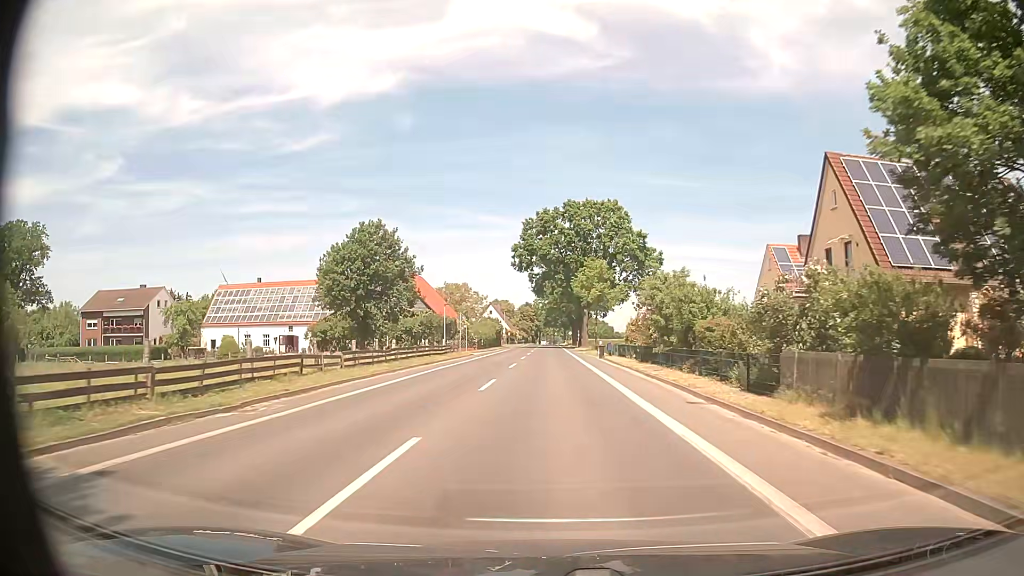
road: tertiary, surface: asphalt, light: Day
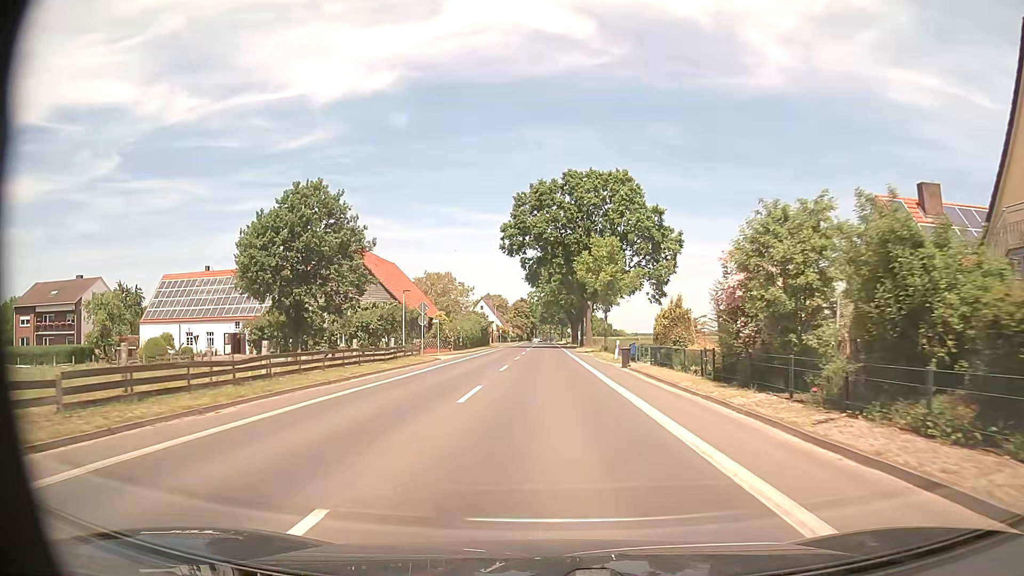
(+0.2, +15.8) m; +1°
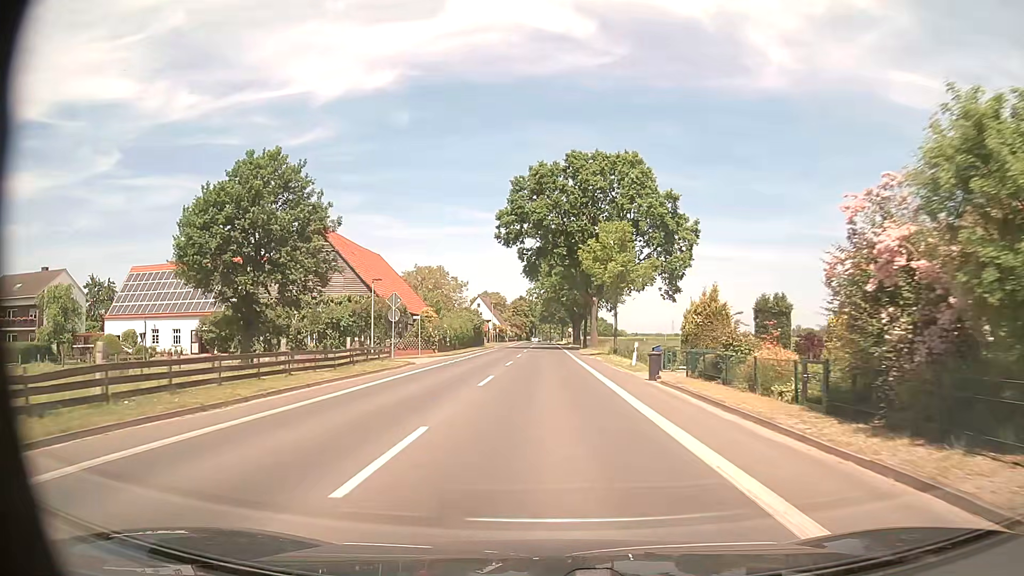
(0.0, +7.9) m; 0°
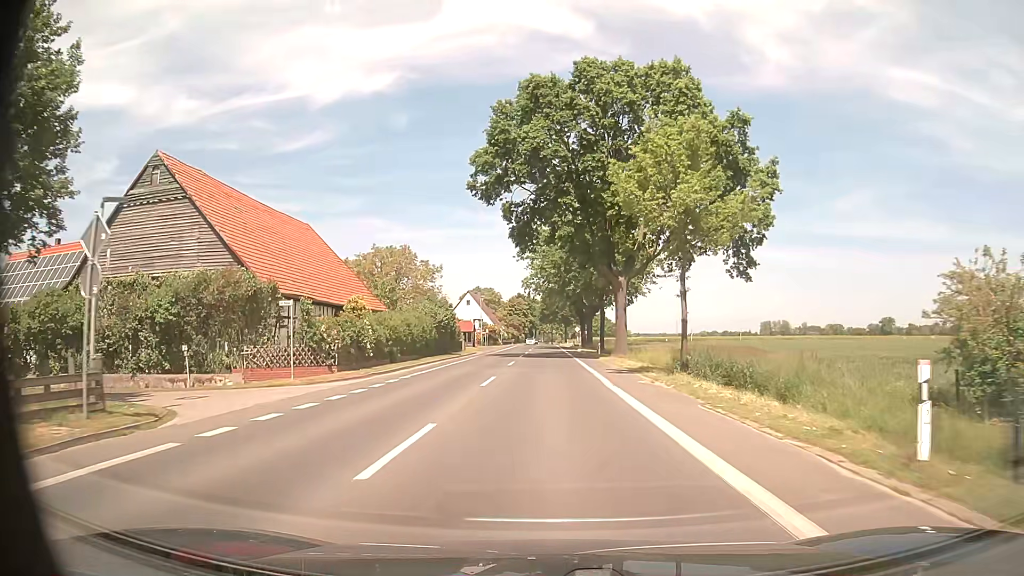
(-0.1, +23.8) m; 0°
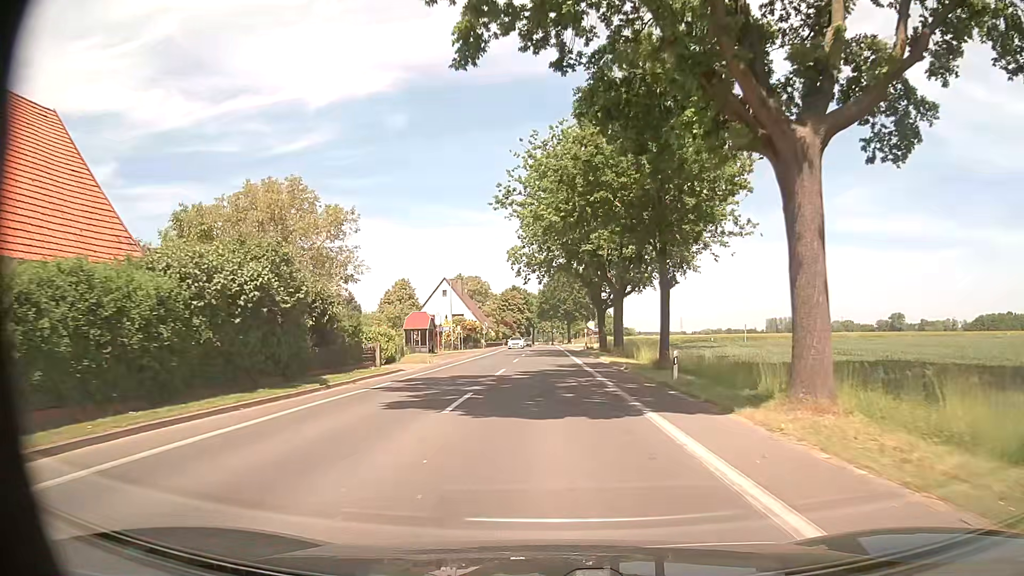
(0.0, +31.8) m; 0°
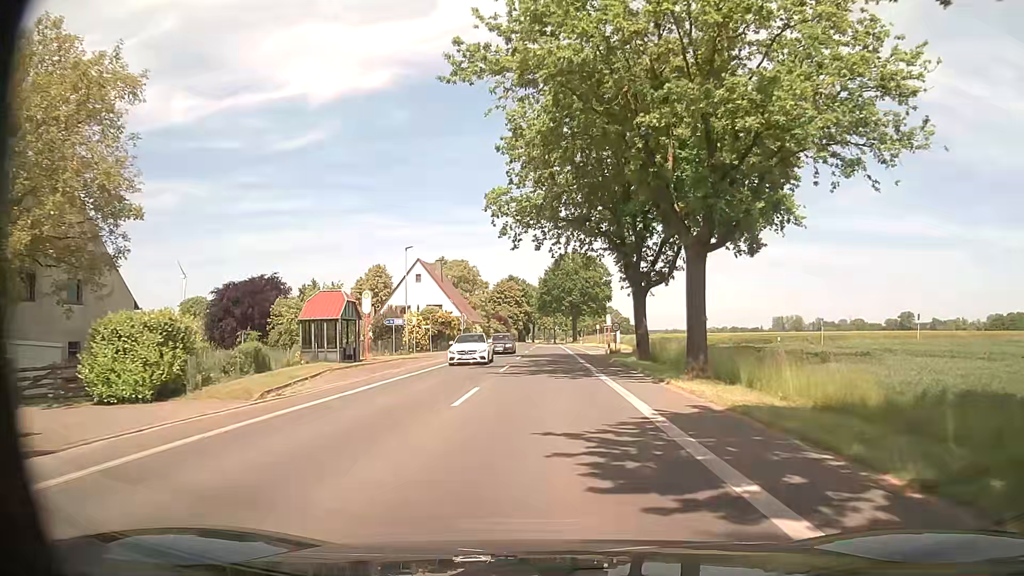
(0.0, +23.9) m; 0°
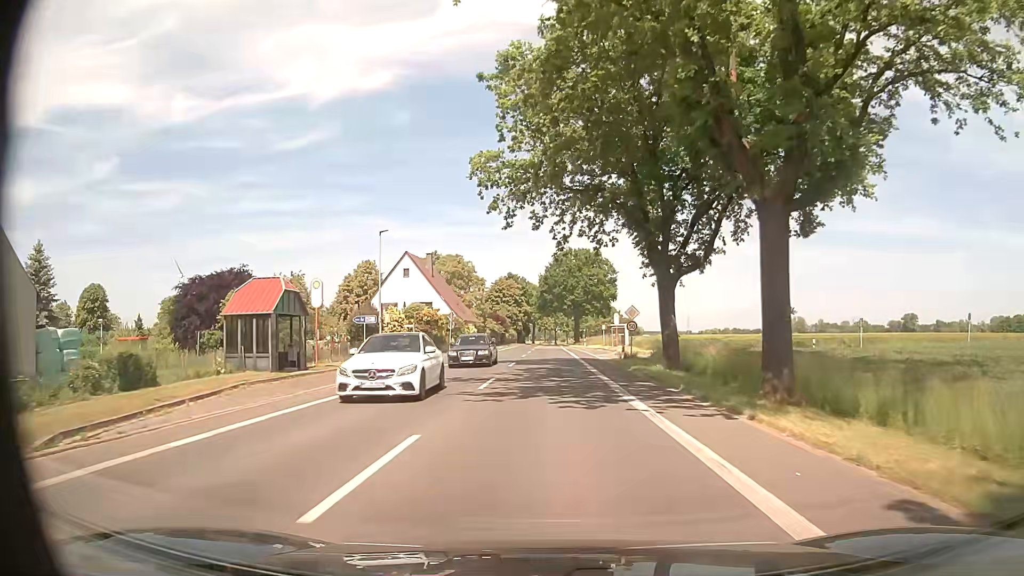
(0.0, +8.0) m; 0°
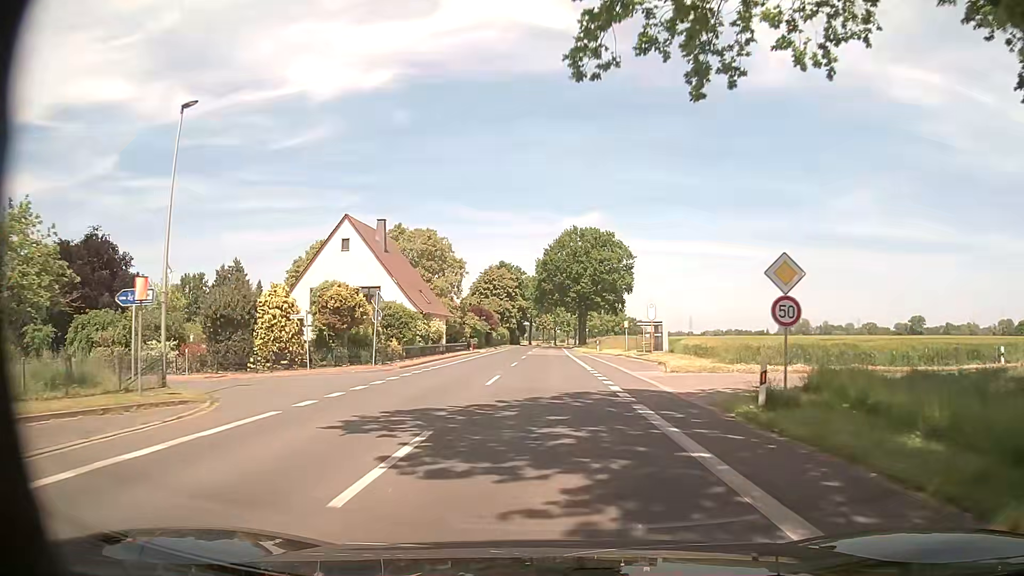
(-0.1, +23.9) m; 0°
(0, +10) (0, +20) (0, +30) (0, +40) (0, +50) (0, +60) (0, +70) (0, +80) (0, +90) (0, +100) m
